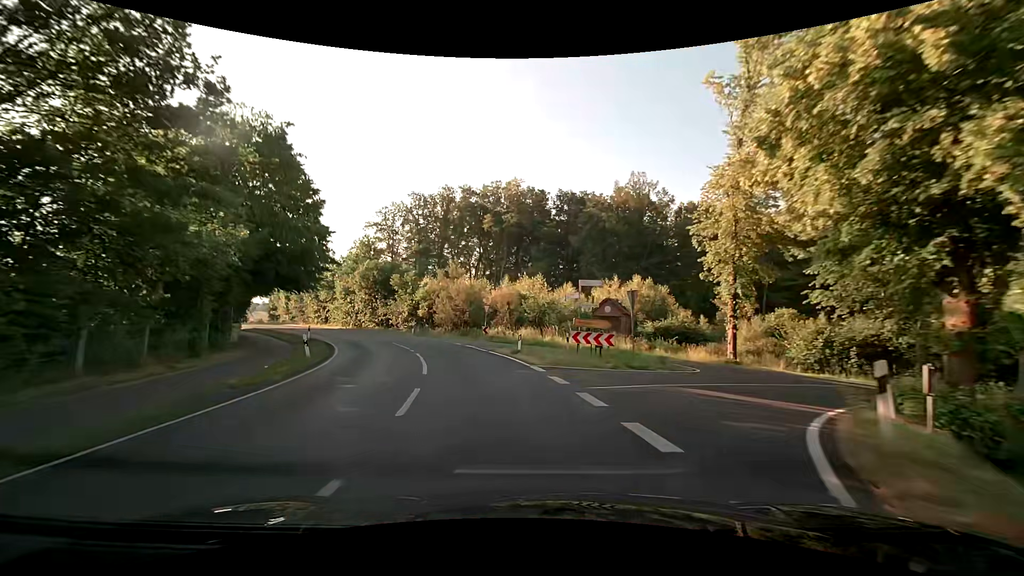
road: secondary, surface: asphalt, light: Day
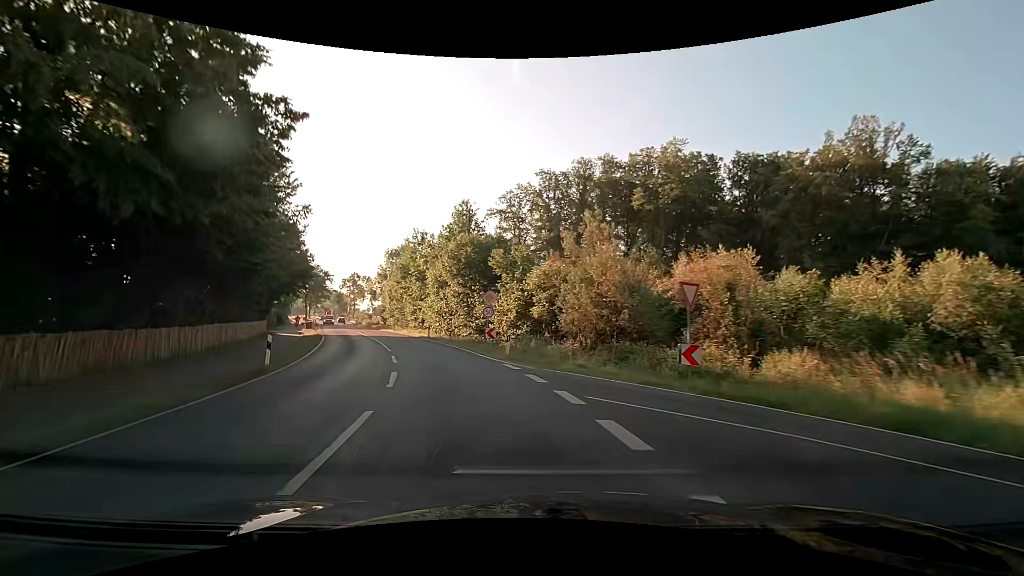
(-2.7, +23.1) m; -15°
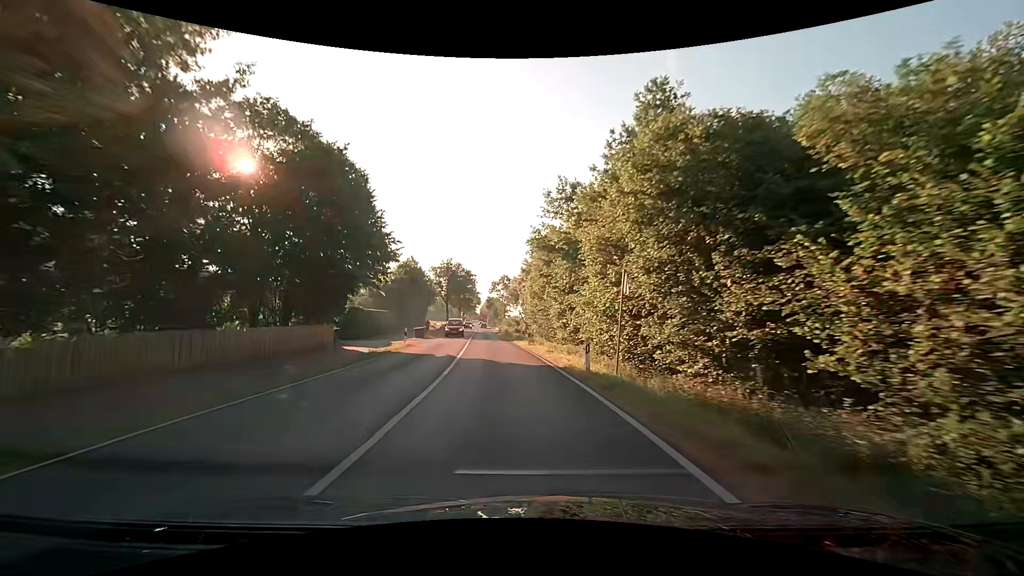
(-4.0, +22.8) m; -18°
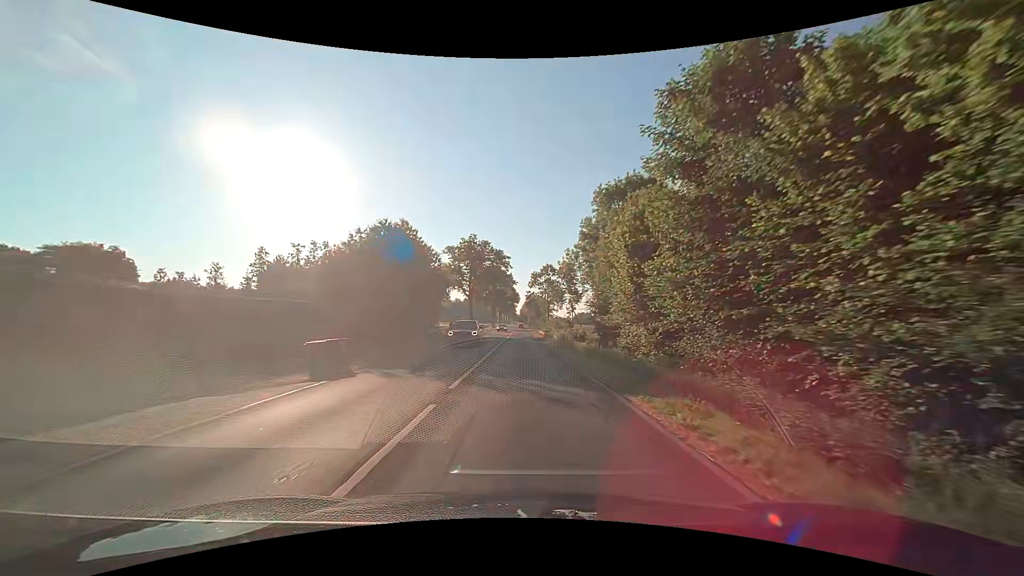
(-2.2, +31.1) m; -5°
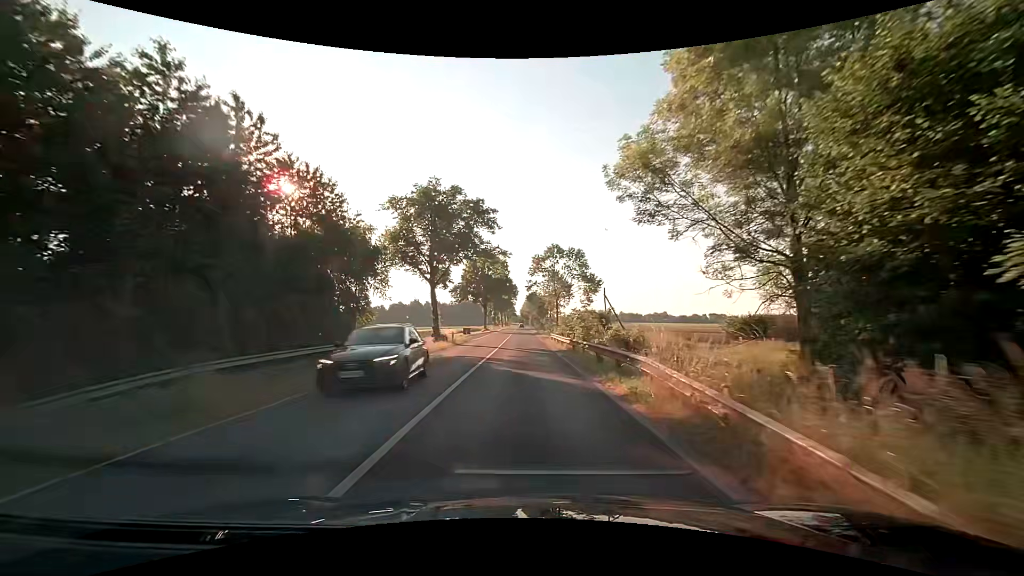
(-0.3, +31.3) m; -1°
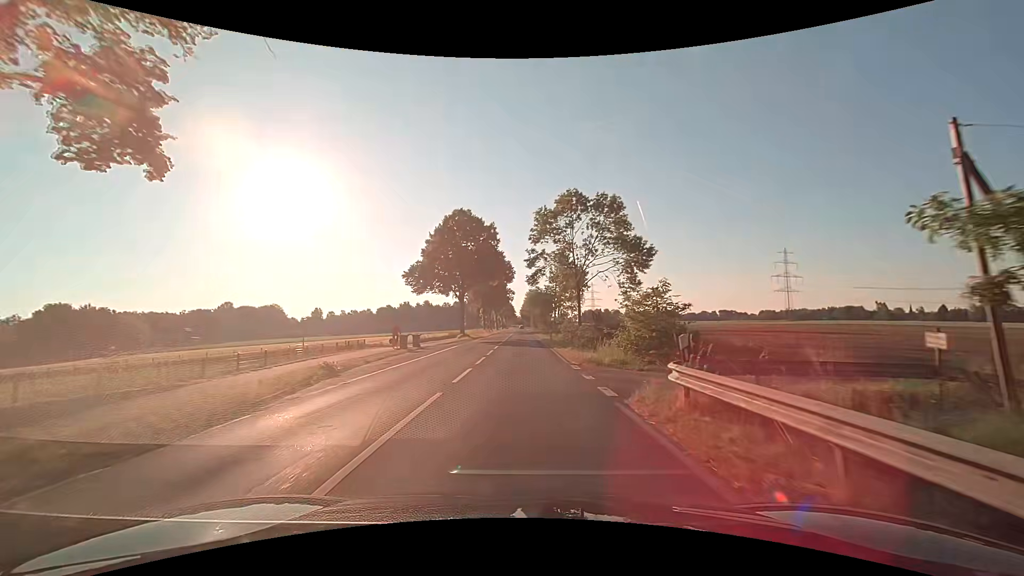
(0.0, +38.9) m; 0°
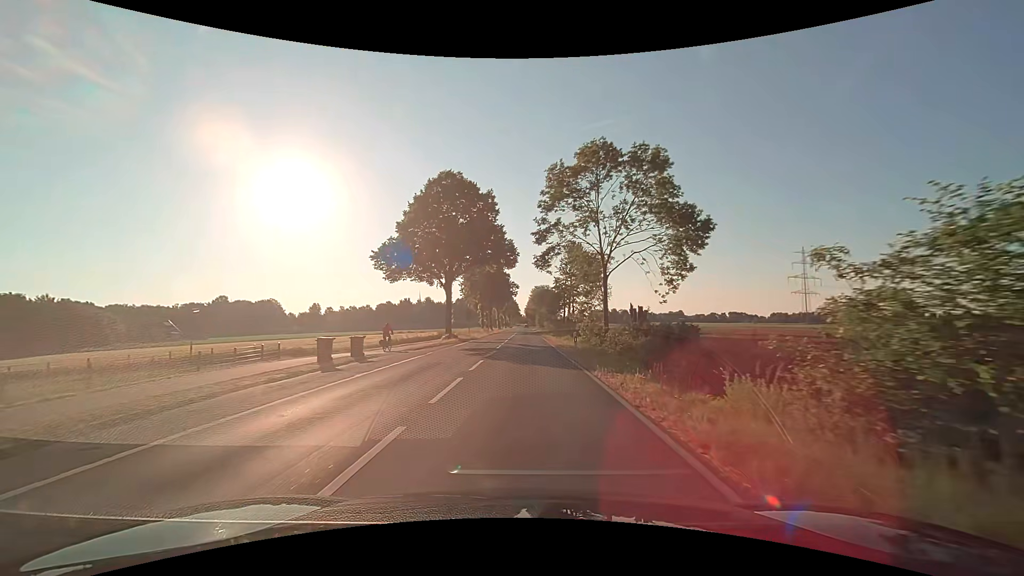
(0.0, +15.5) m; 0°
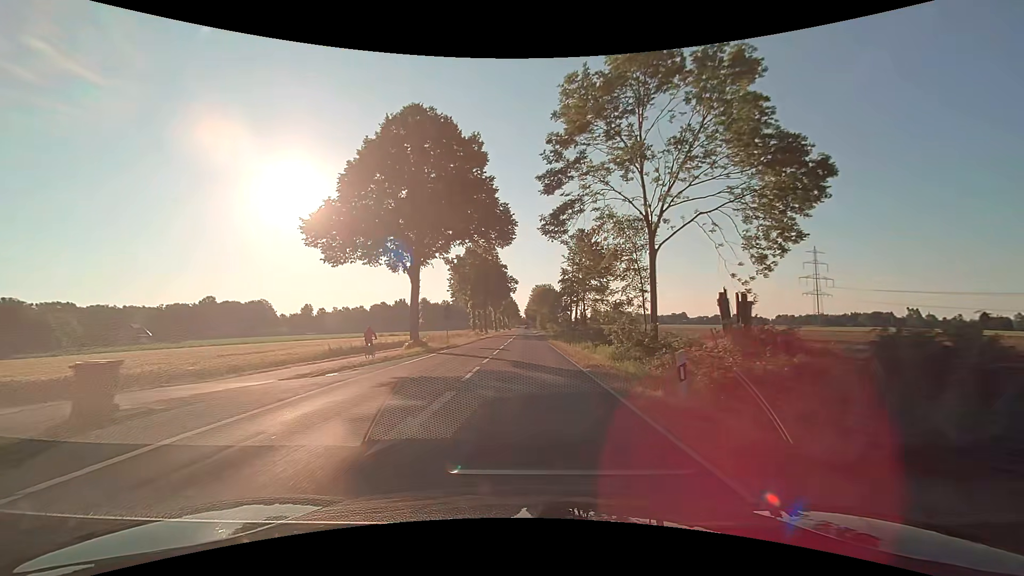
(0.0, +15.5) m; 0°
(0, +10) (0, +20) (0, +30) (0, +40) (0, +50) (0, +60) (0, +70) (0, +80) (0, +90) (0, +100) m
